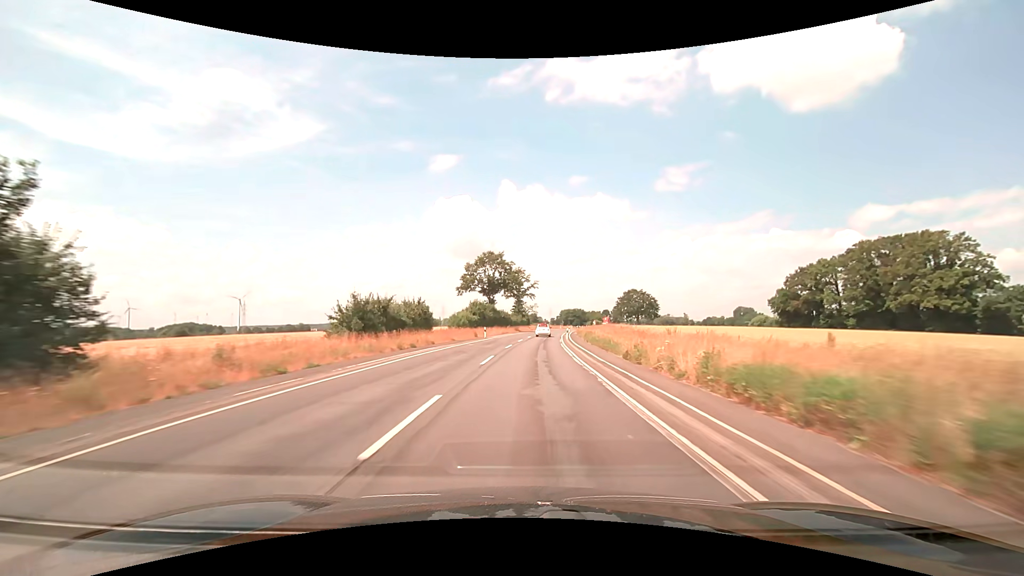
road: secondary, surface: asphalt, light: Day
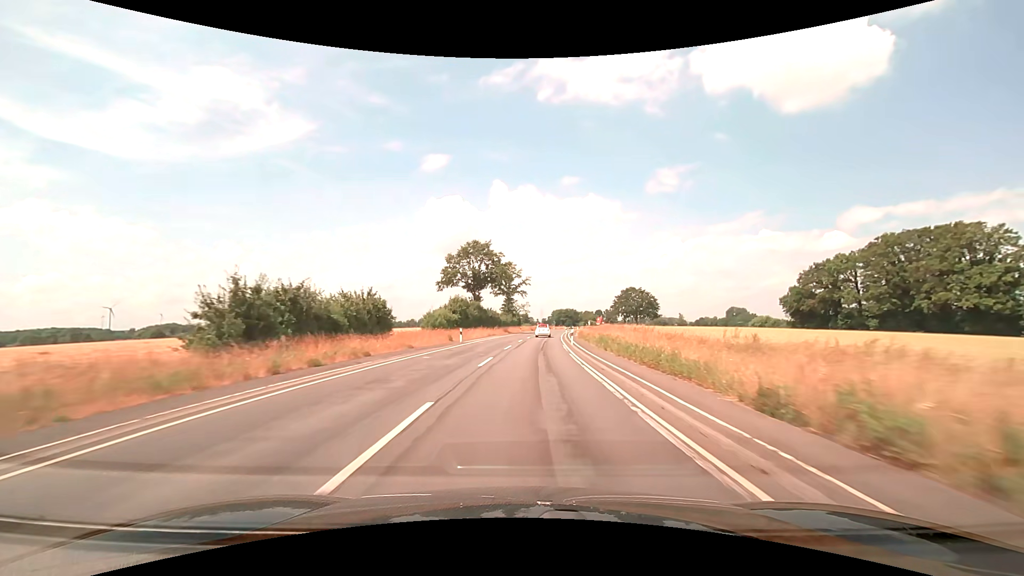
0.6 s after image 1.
(+0.1, +12.8) m; +1°
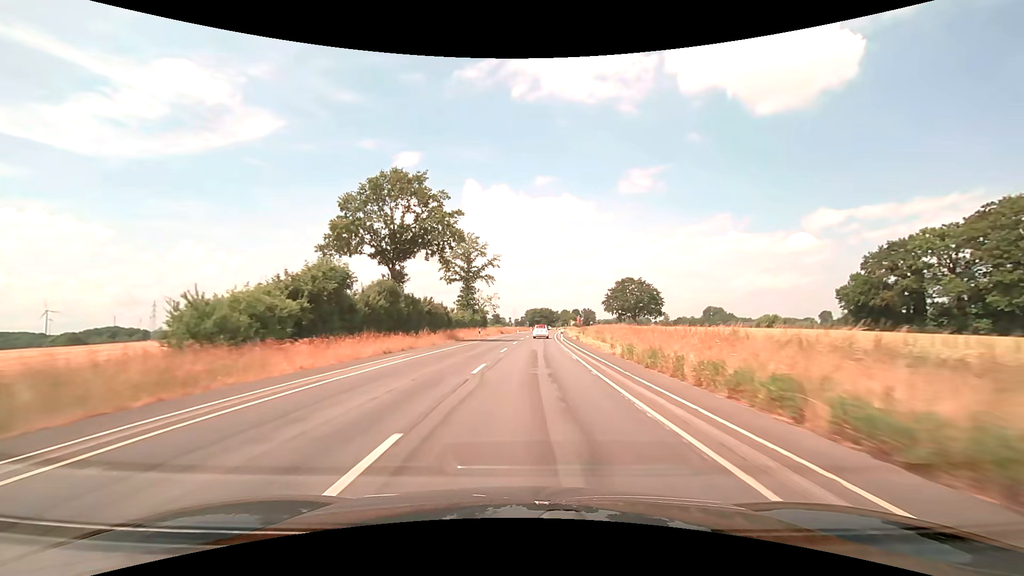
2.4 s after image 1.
(+1.0, +38.5) m; +3°
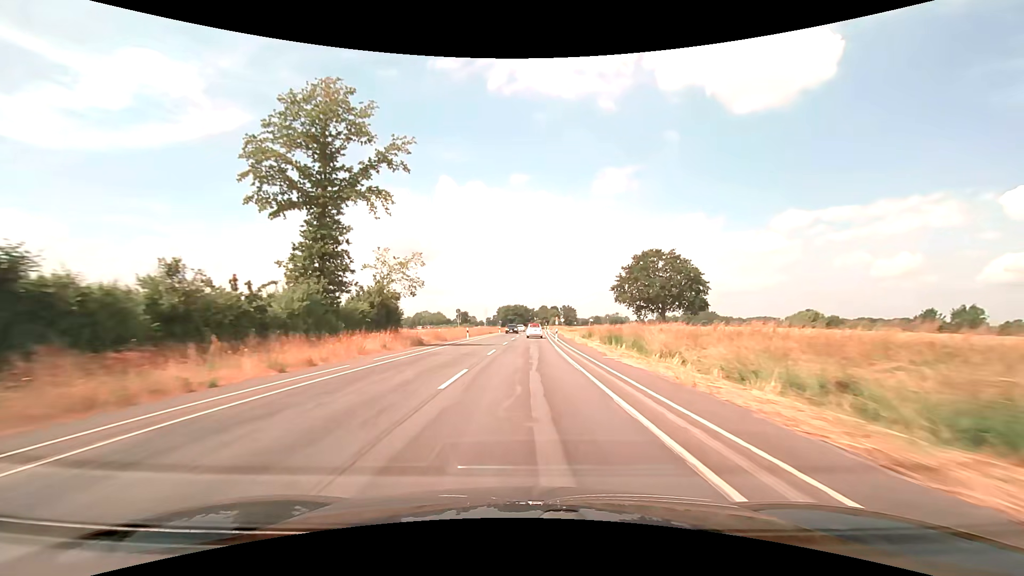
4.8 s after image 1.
(+1.6, +51.3) m; +3°
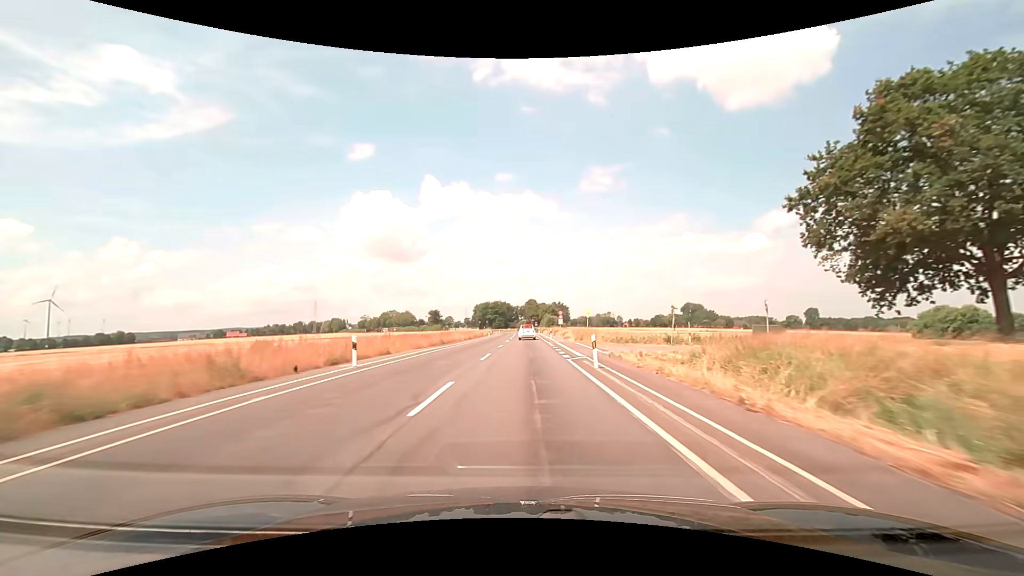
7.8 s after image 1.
(+1.2, +64.2) m; +2°
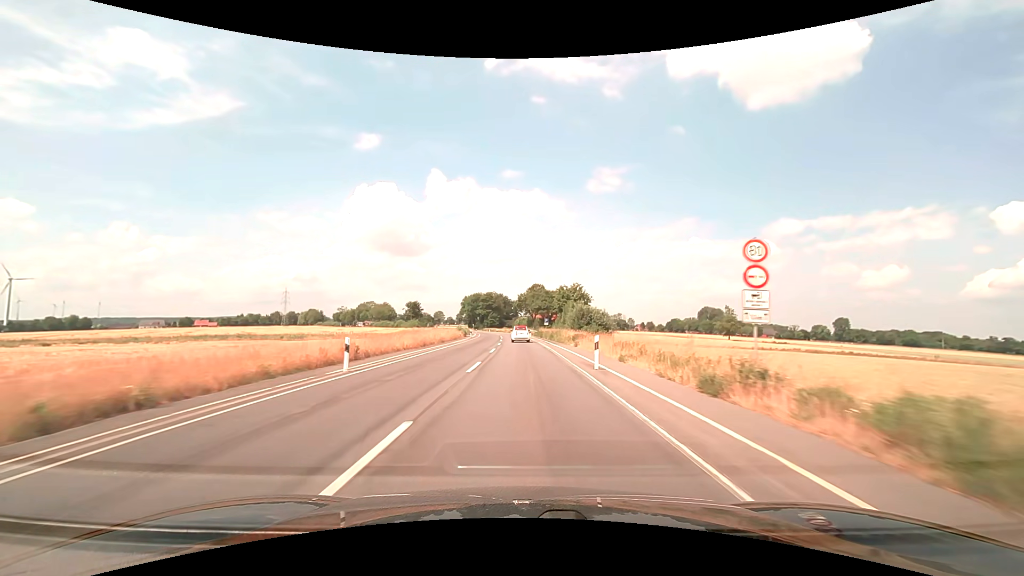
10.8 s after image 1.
(+0.2, +64.2) m; 0°
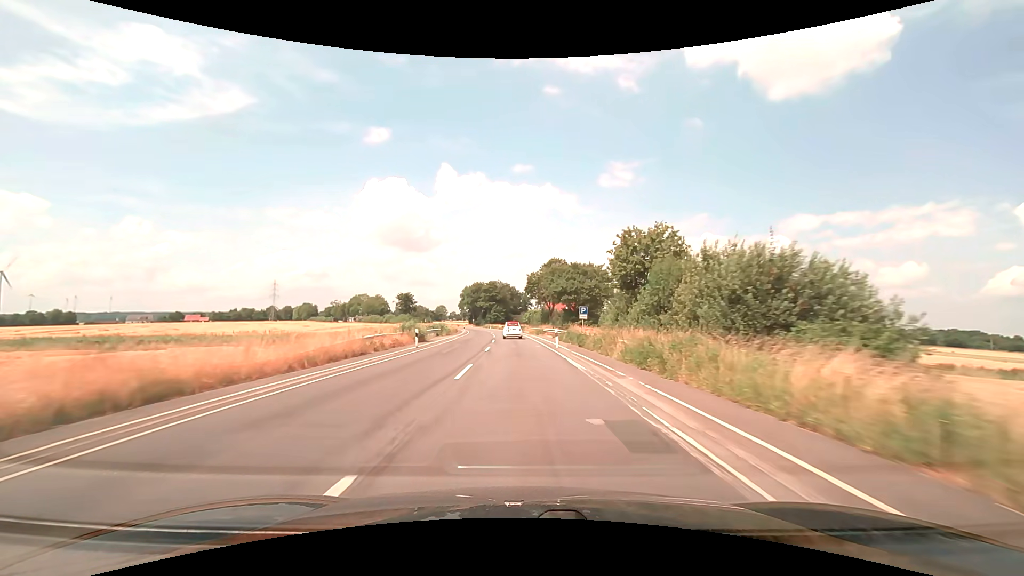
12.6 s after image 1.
(-0.3, +38.5) m; -1°
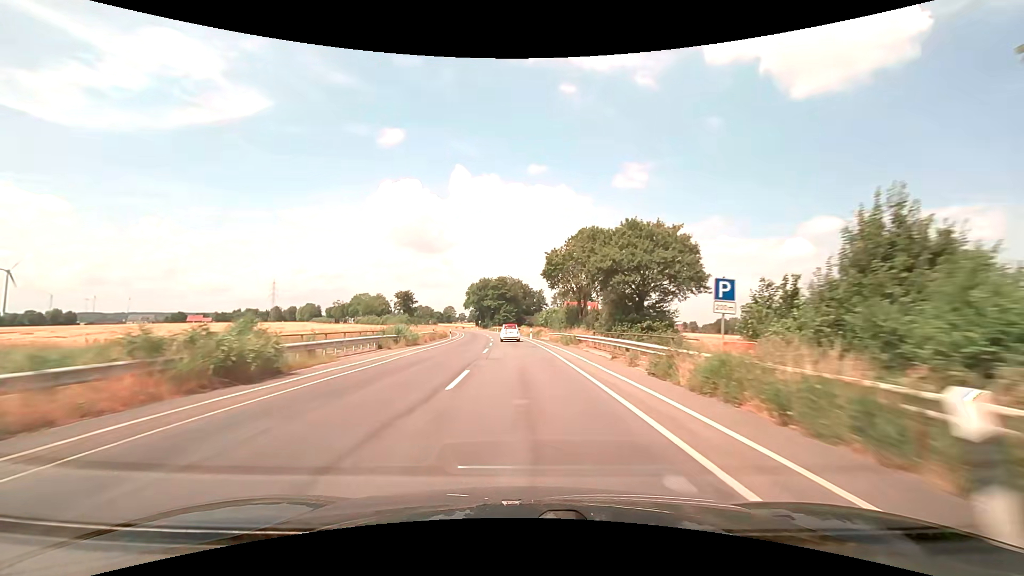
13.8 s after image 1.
(-0.3, +25.6) m; -1°
(0, +10) (0, +20) (-1, +30) (-1, +40) (-2, +50) (-2, +60) (-3, +70) (-4, +80) (-5, +90) (-7, +100) m
